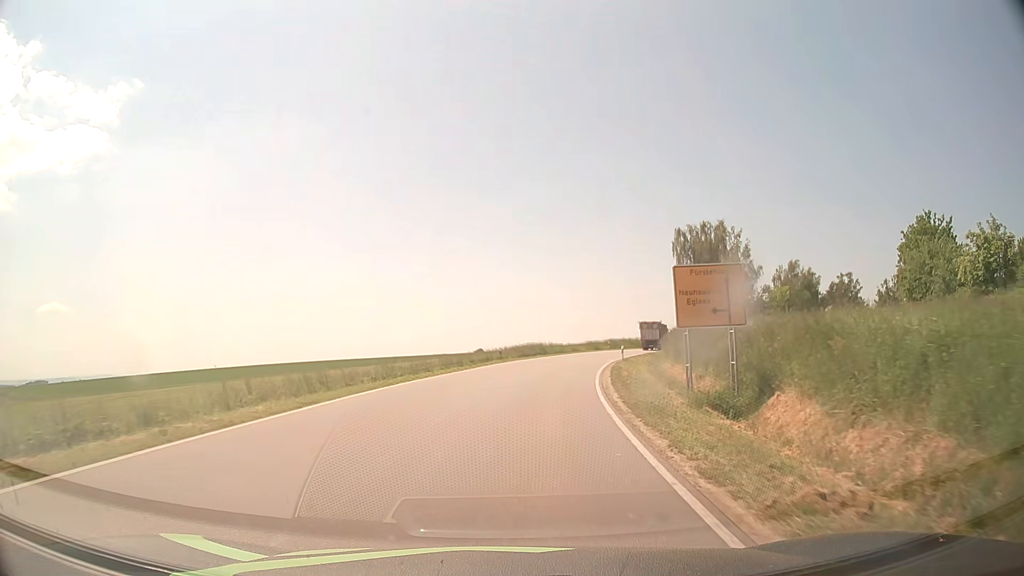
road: tertiary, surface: asphalt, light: Day
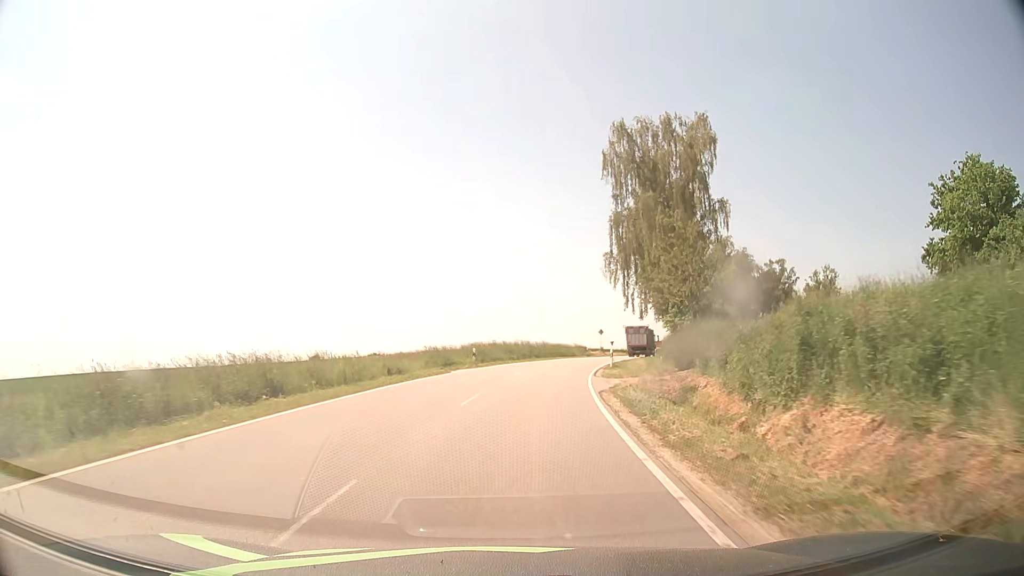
(+5.4, +44.7) m; +13°
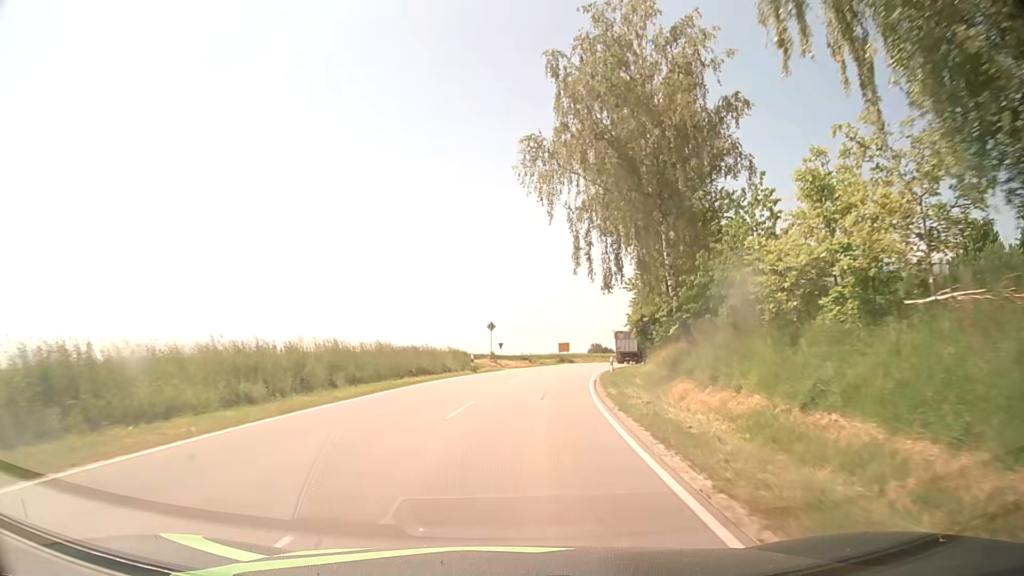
(+3.3, +37.4) m; +11°
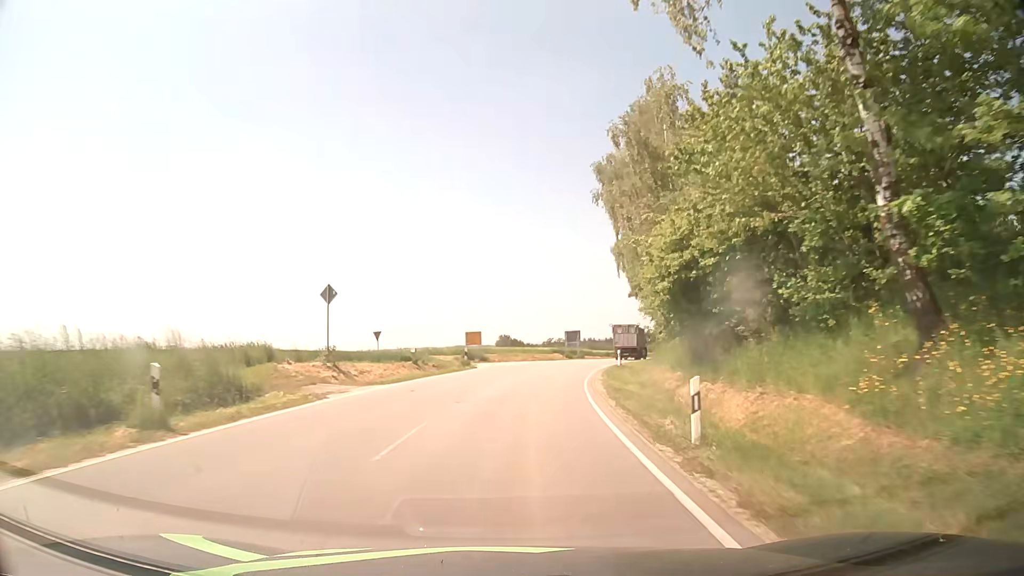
(+1.9, +28.3) m; +7°
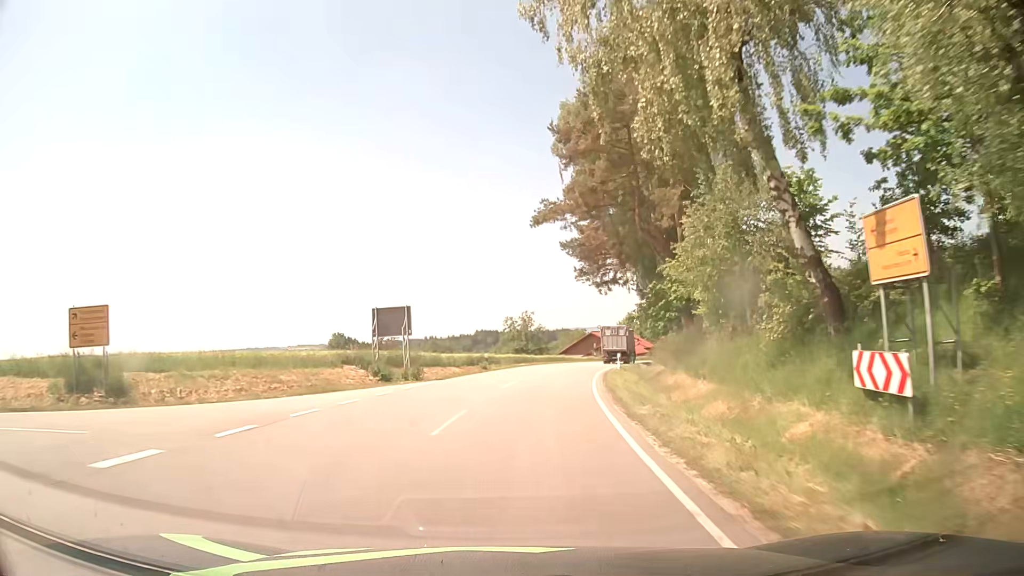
(+5.3, +44.2) m; +14°
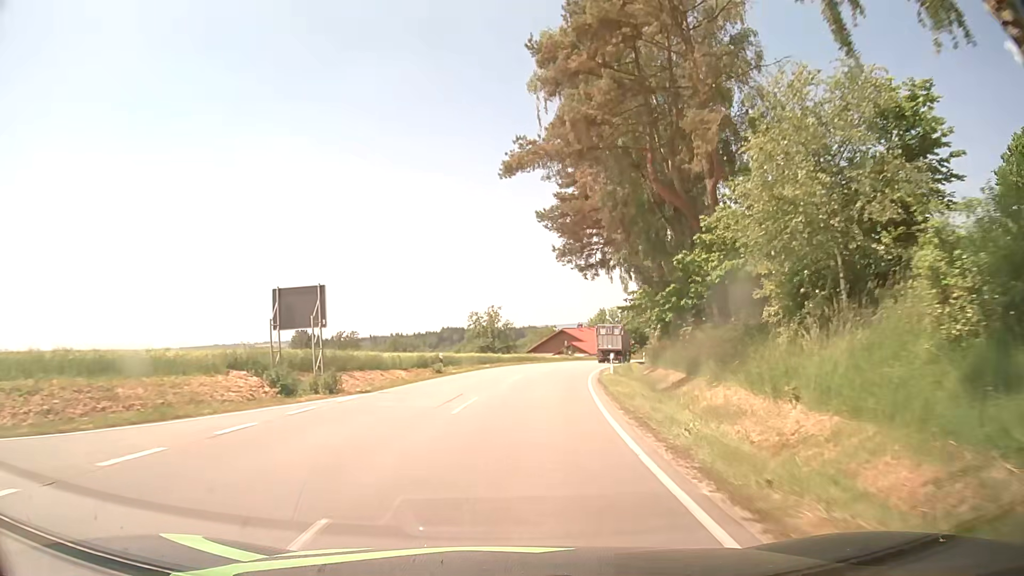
(+0.2, +8.9) m; +3°
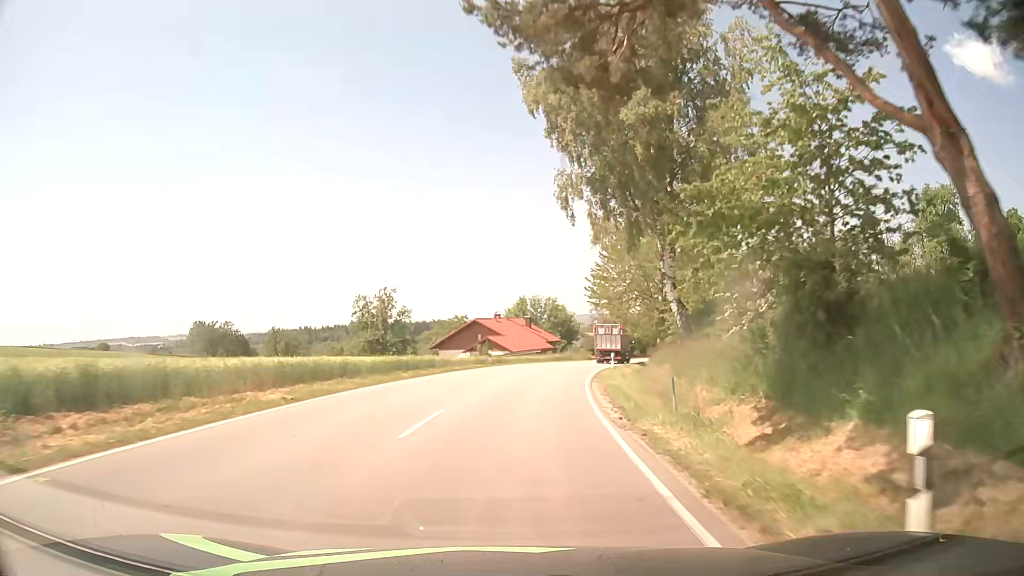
(+1.8, +27.2) m; +7°
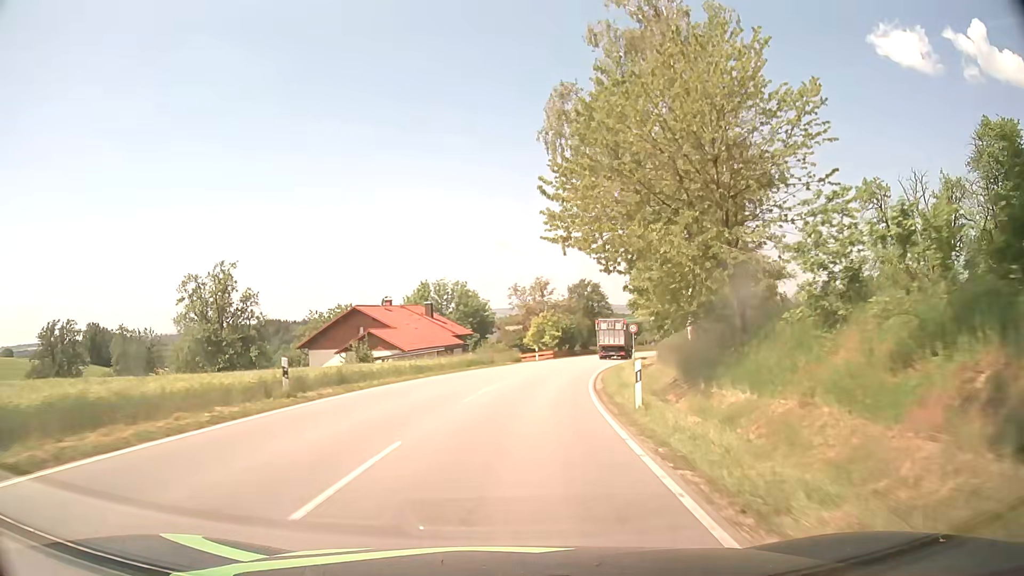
(+2.0, +27.9) m; +7°
(0, +10) (+1, +20) (+2, +30) (+4, +40) (+6, +49) (+9, +59) (+13, +68) (+16, +78) (+20, +87) (+24, +96) m
